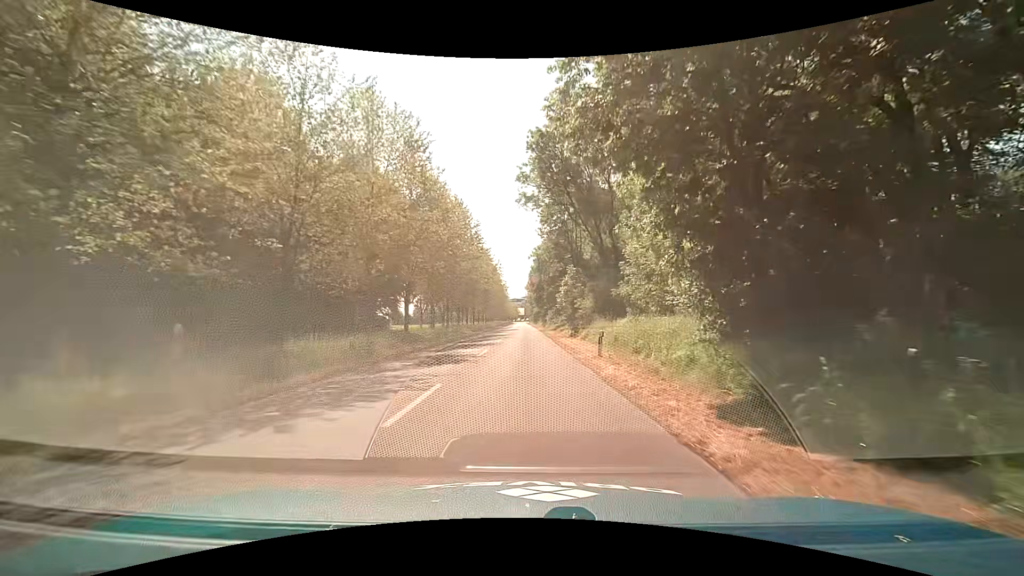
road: unclassified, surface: asphalt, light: Day
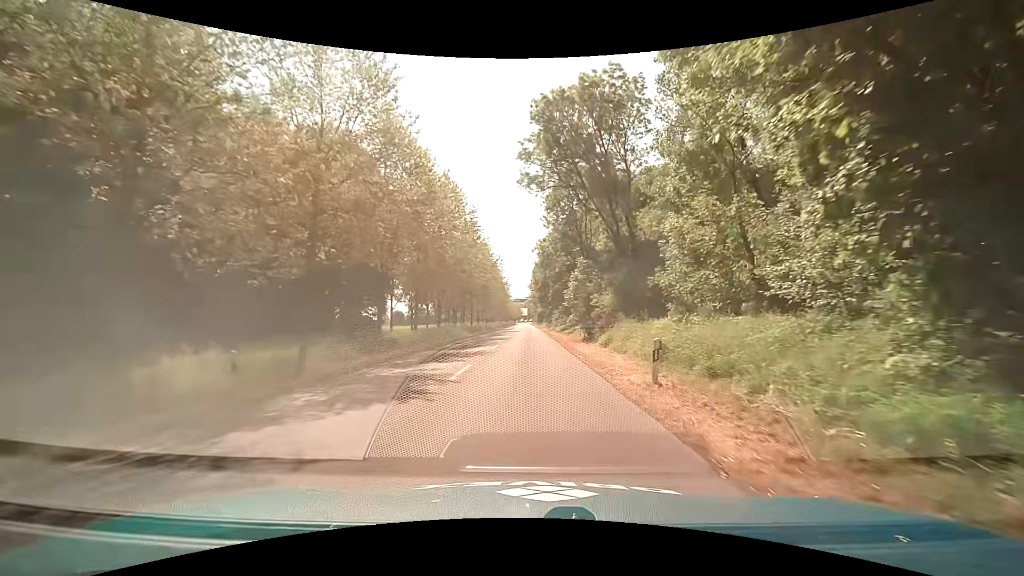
(-0.1, +7.2) m; -1°
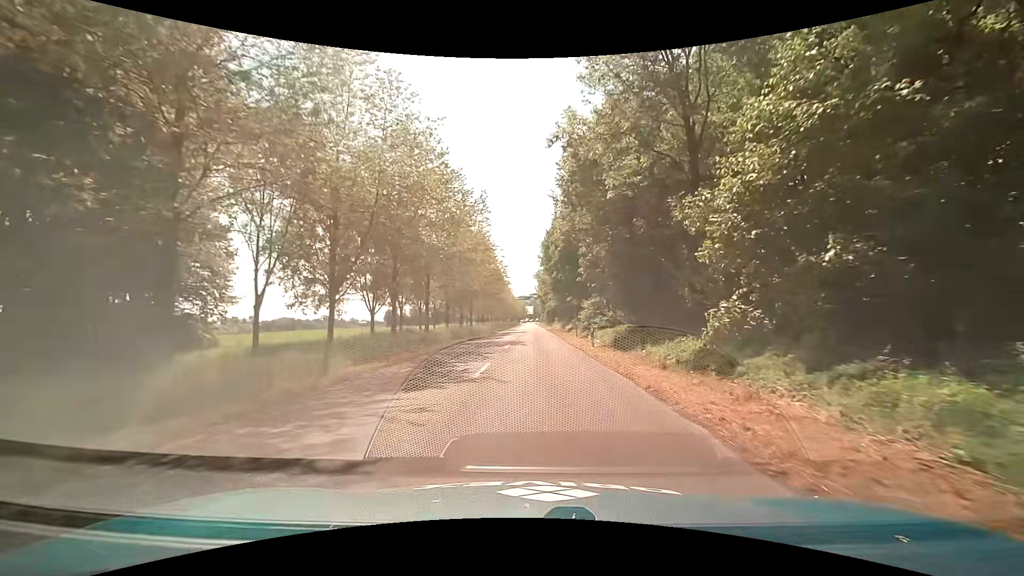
(-0.2, +35.6) m; -1°
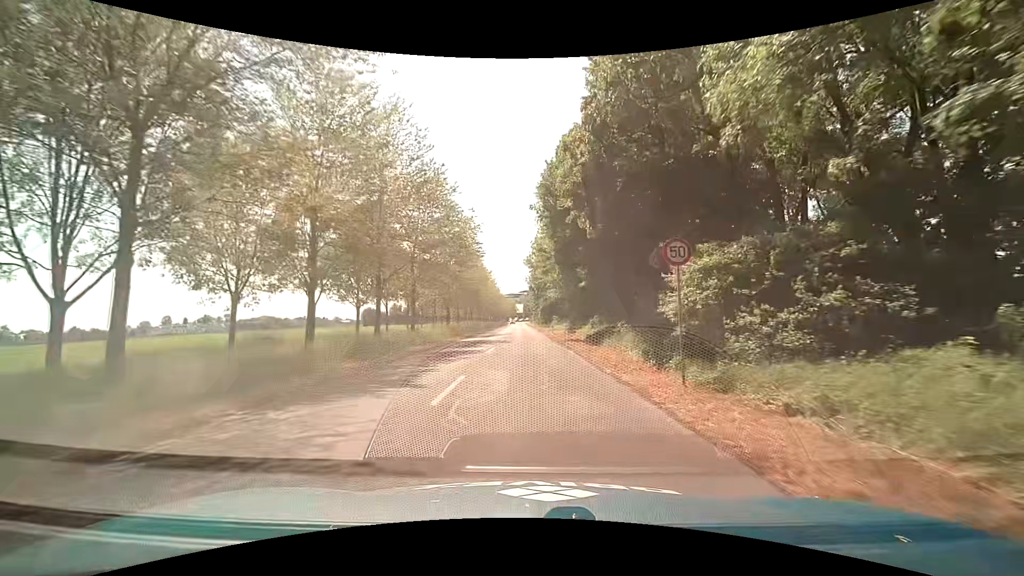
(+0.2, +27.9) m; 0°
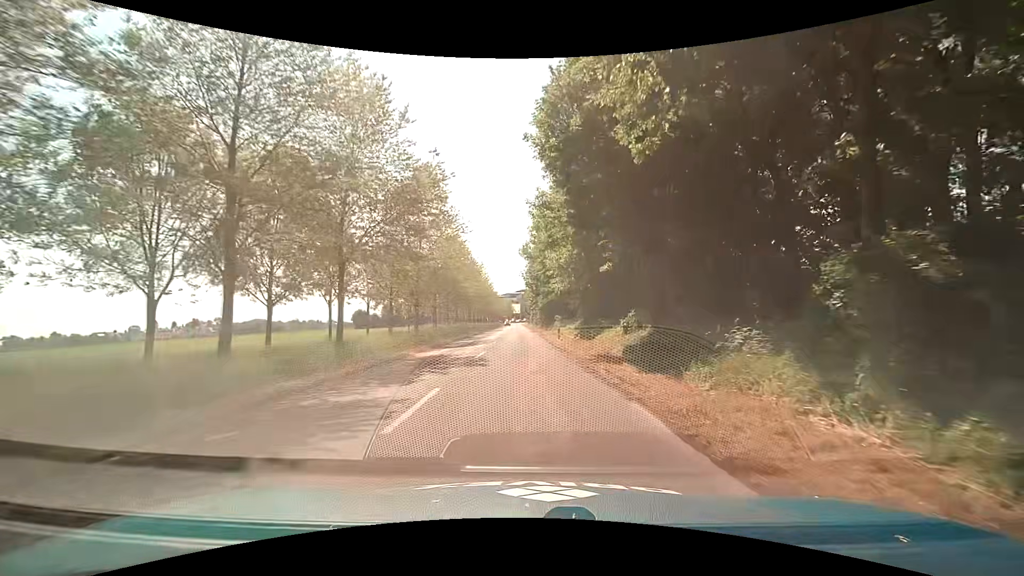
(+0.3, +13.8) m; +2°
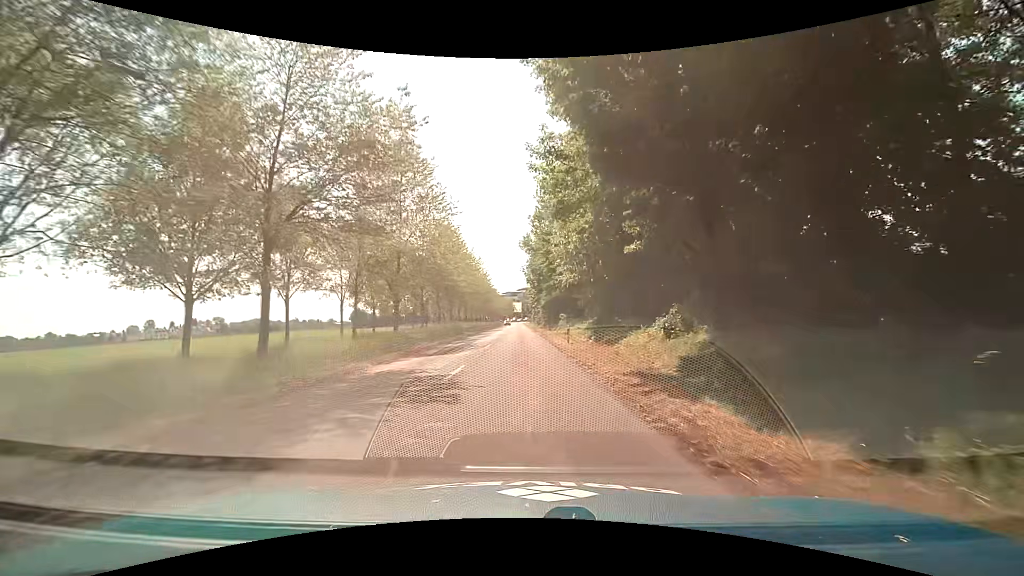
(-0.1, +6.8) m; -1°
